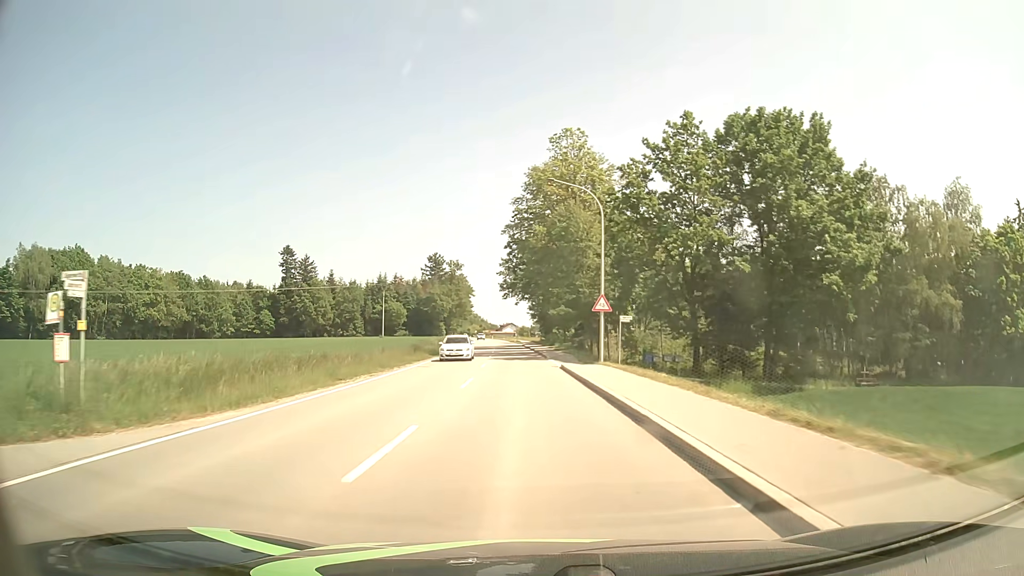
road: tertiary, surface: asphalt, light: Day
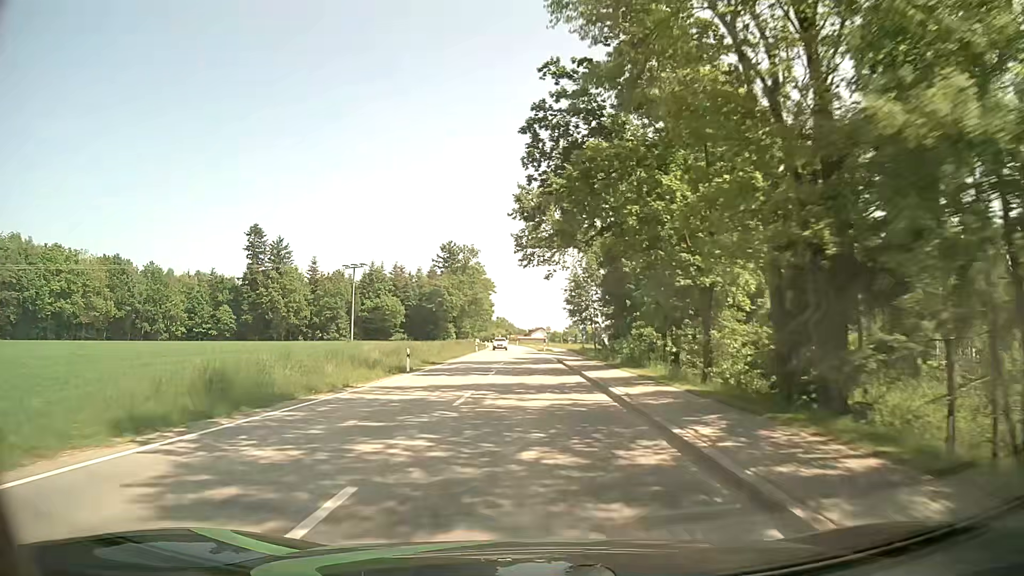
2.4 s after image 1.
(-1.1, +40.1) m; -3°
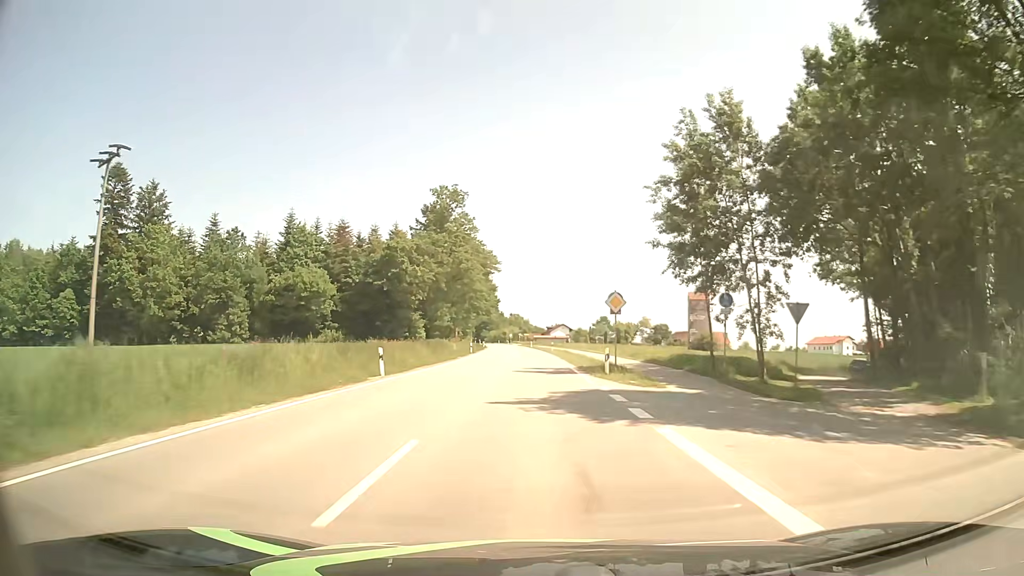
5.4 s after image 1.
(-0.8, +56.9) m; -1°
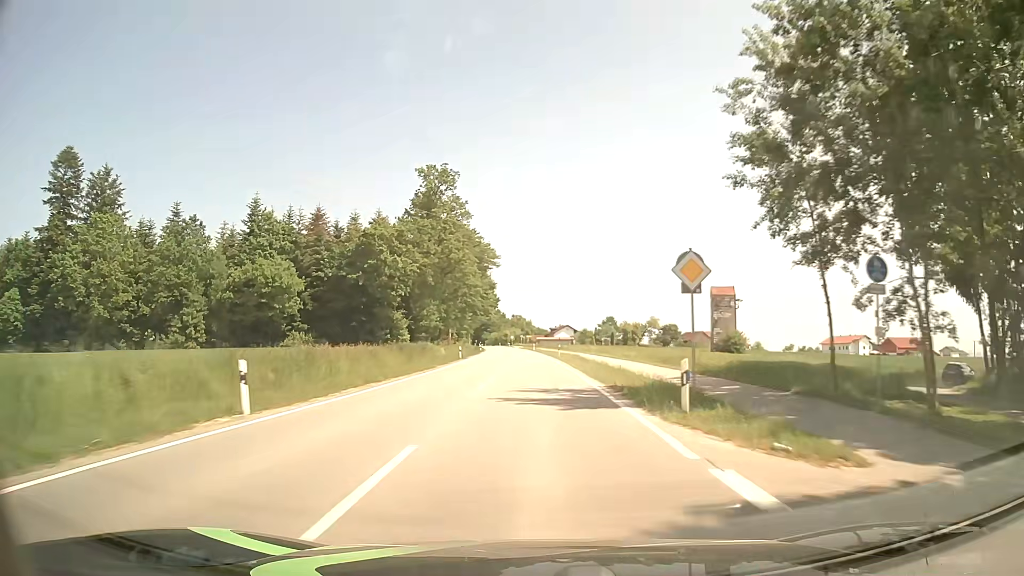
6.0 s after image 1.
(0.0, +12.3) m; 0°
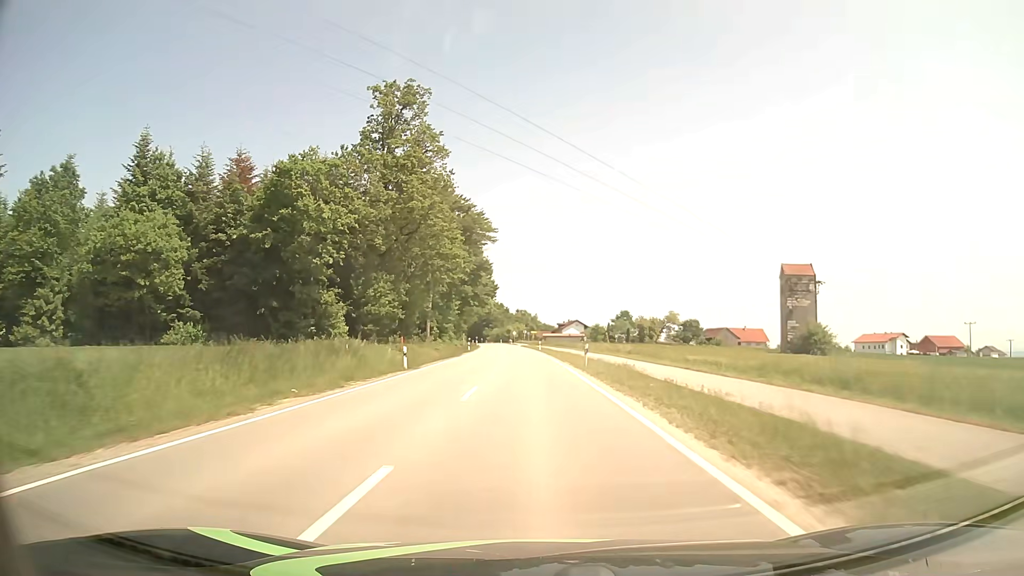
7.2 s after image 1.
(-0.1, +25.3) m; -1°
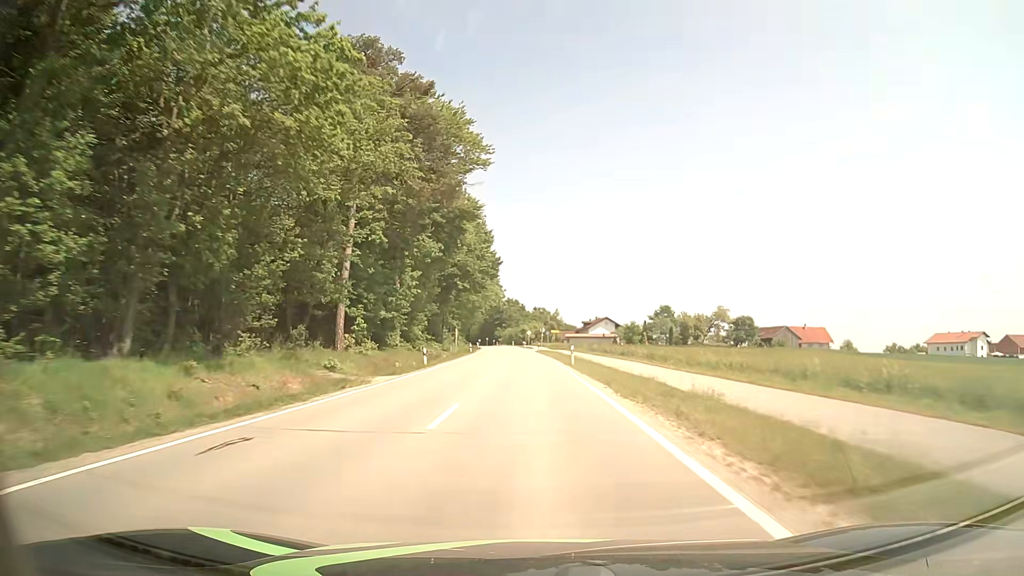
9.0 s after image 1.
(-0.5, +40.0) m; -2°
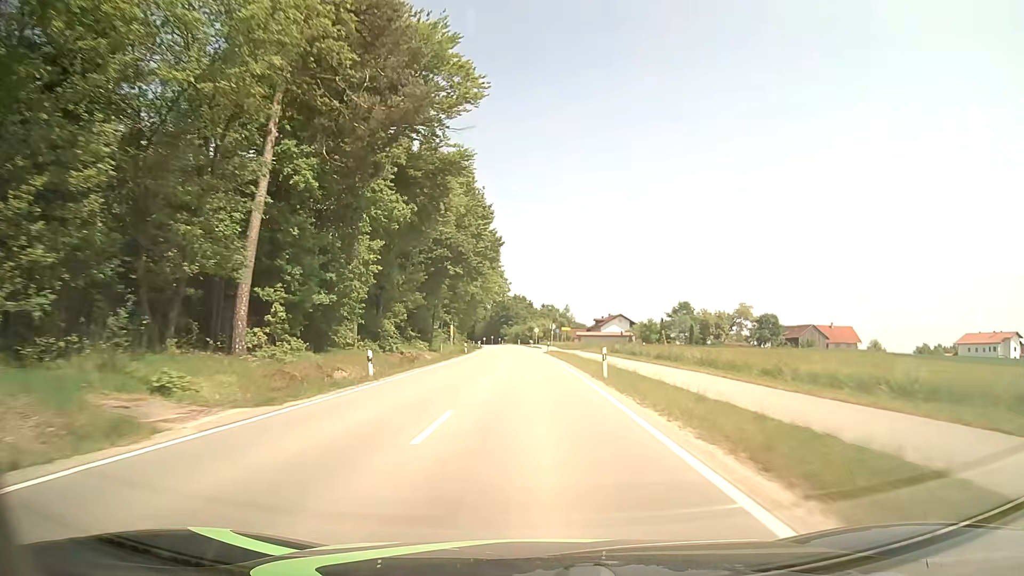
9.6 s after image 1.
(-0.1, +13.8) m; -1°
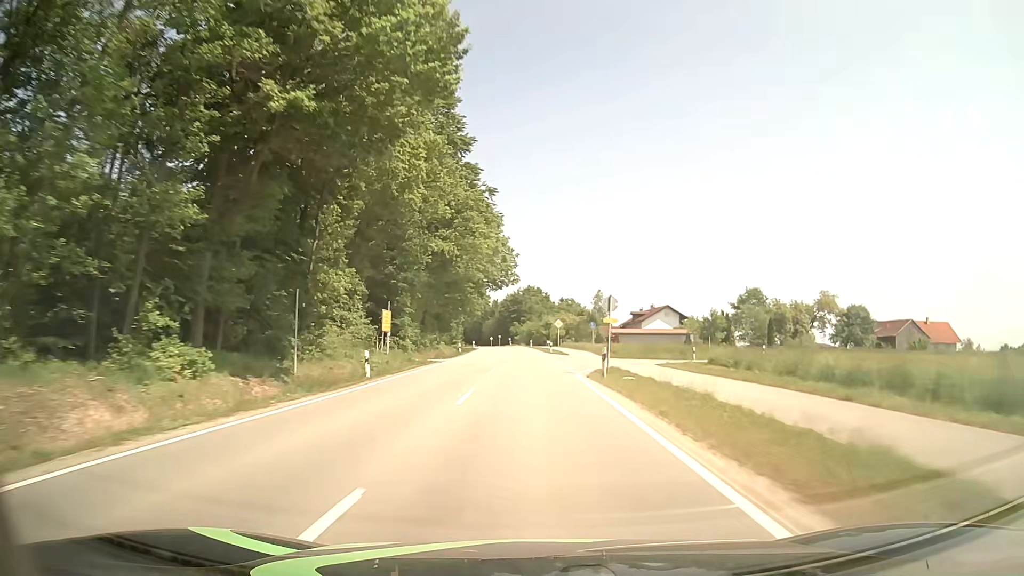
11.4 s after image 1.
(-0.5, +43.1) m; -1°
(0, +10) (0, +20) (0, +30) (0, +40) (-1, +50) (-1, +60) (-2, +70) (-2, +80) (-3, +90) (-3, +100) m
